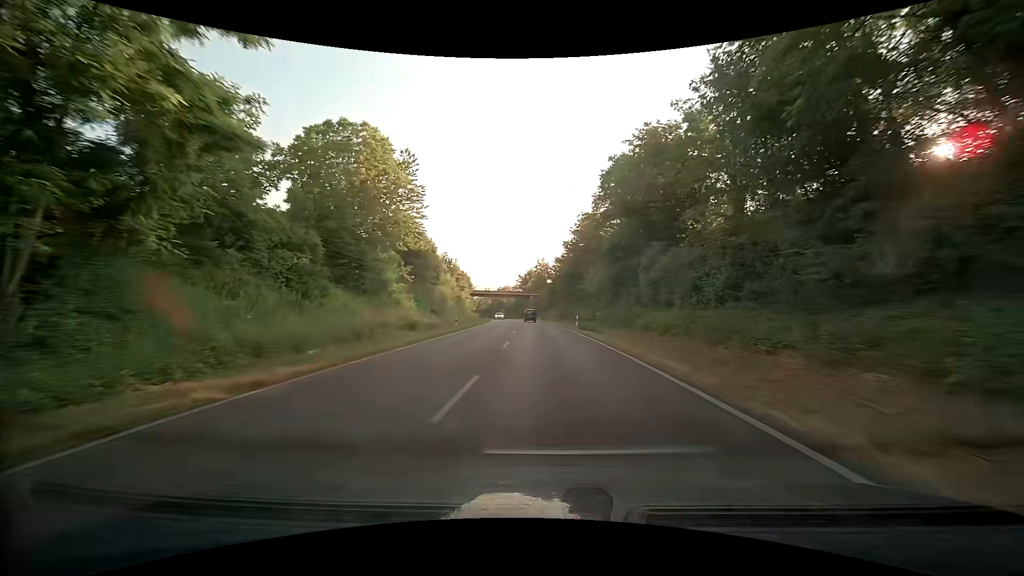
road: primary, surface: asphalt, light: Day
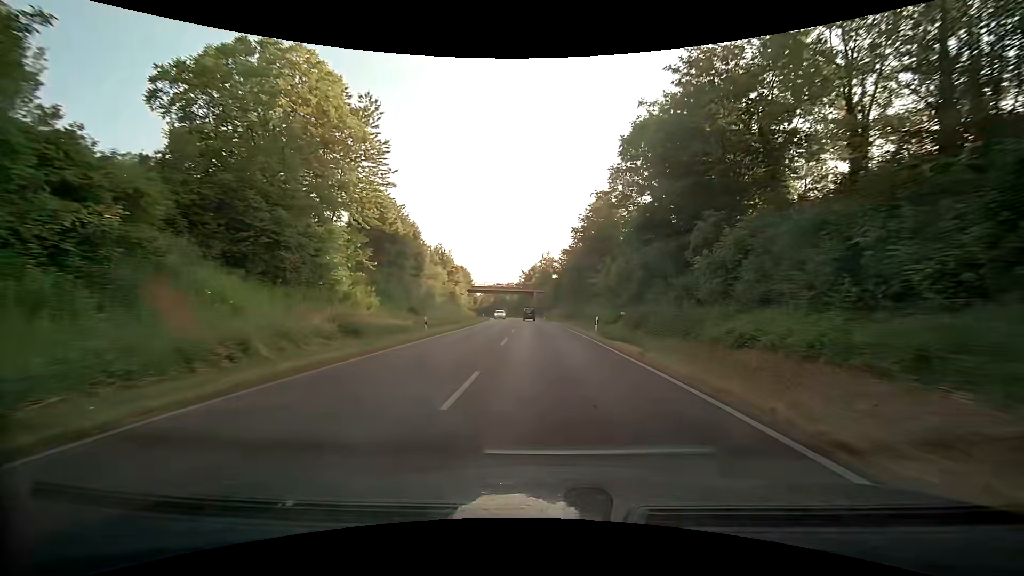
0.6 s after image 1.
(0.0, +11.5) m; 0°
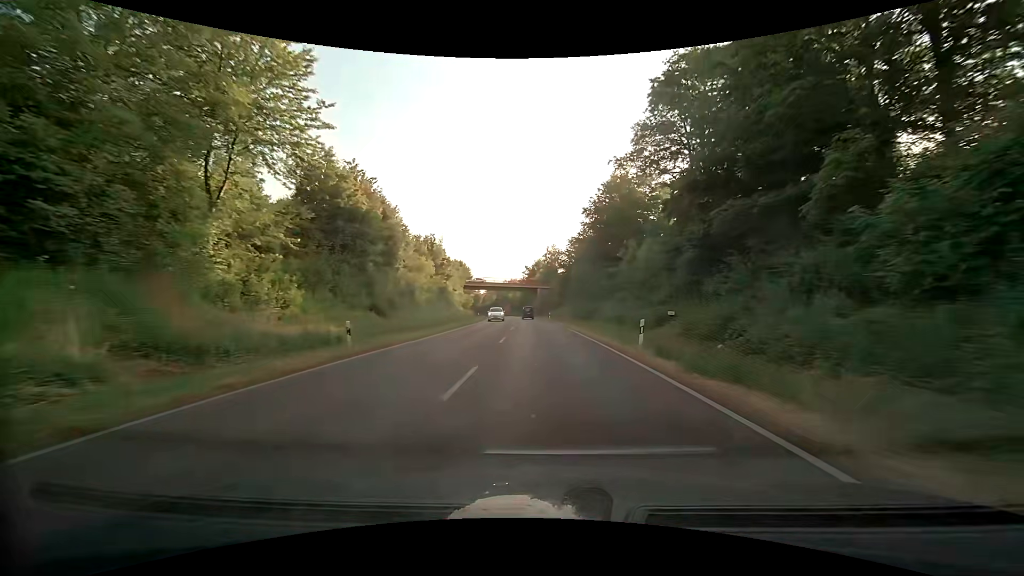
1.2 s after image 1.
(-0.1, +11.6) m; -1°
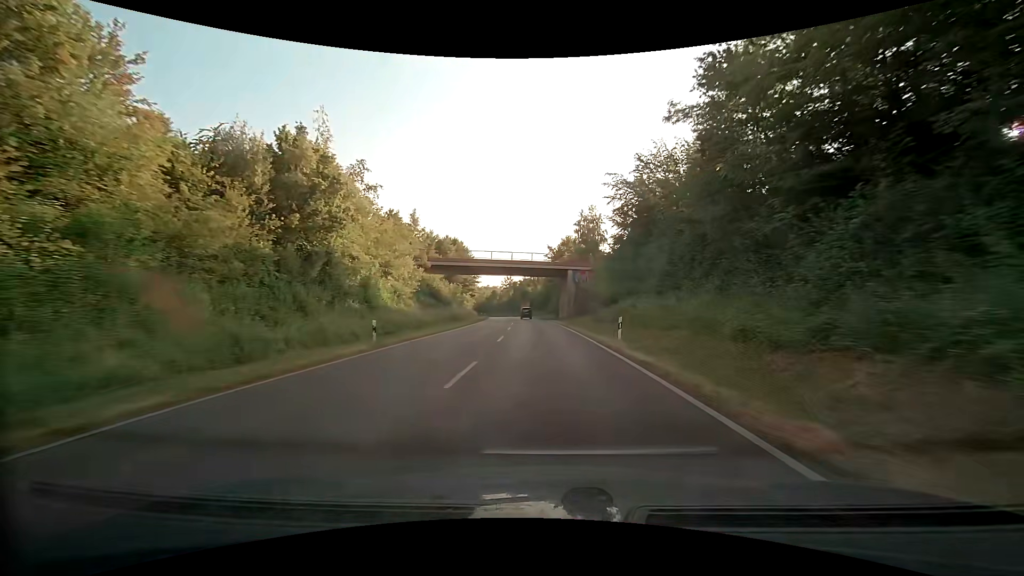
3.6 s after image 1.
(-1.1, +47.1) m; -3°
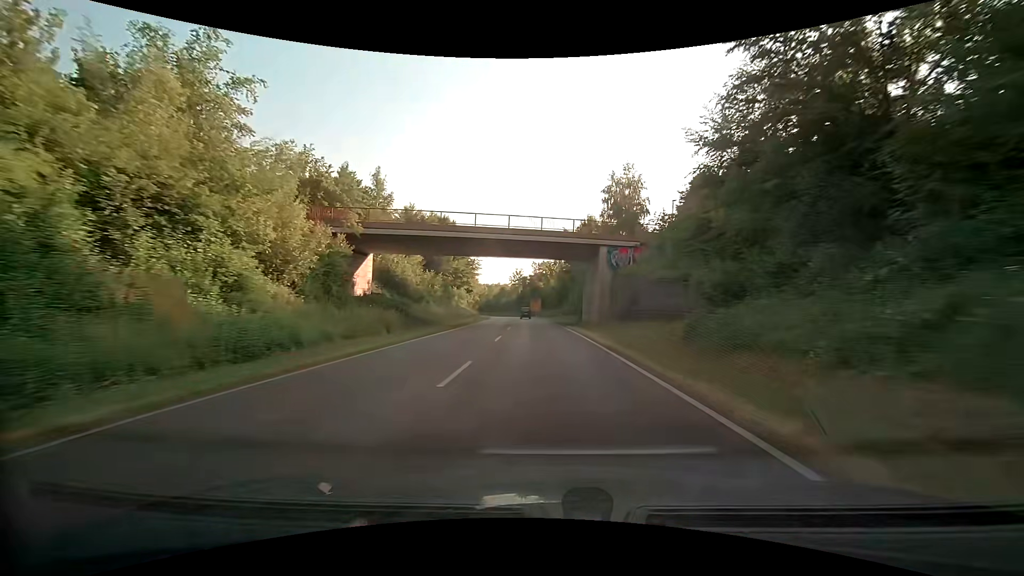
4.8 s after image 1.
(-0.3, +23.9) m; -2°
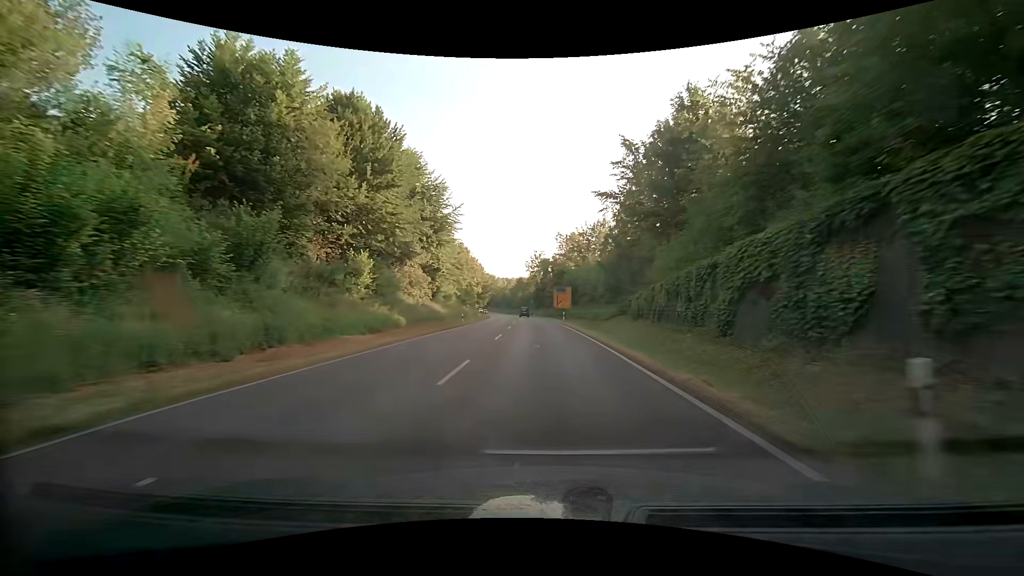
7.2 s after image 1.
(-1.1, +48.3) m; -5°
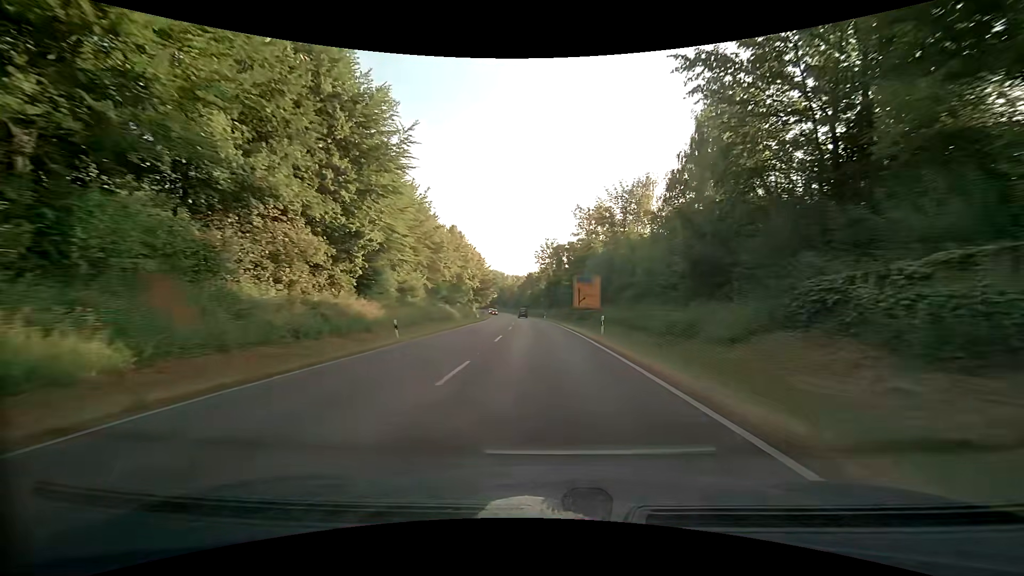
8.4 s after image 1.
(+0.4, +24.4) m; +1°
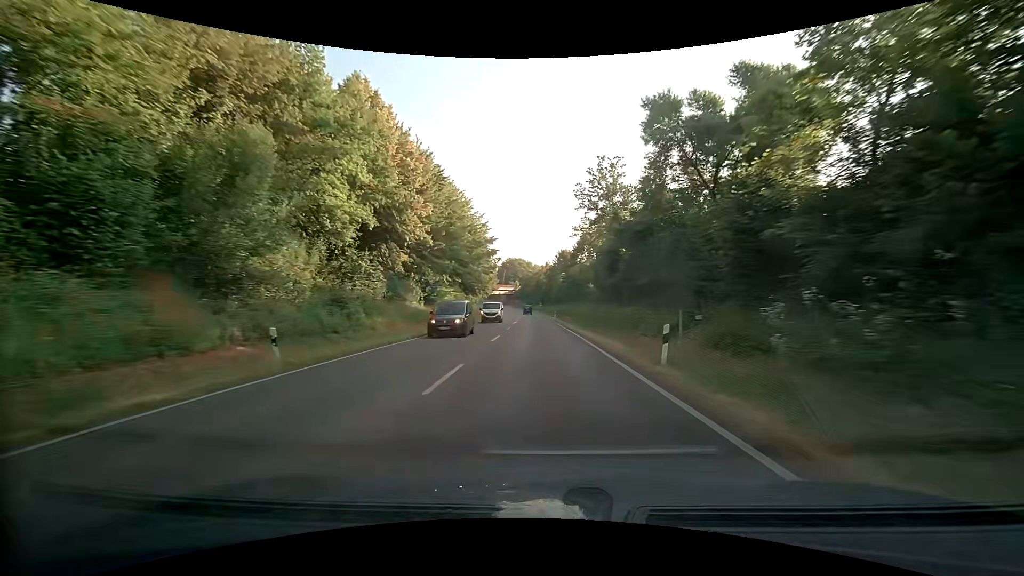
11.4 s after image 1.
(-1.9, +61.3) m; -4°
(0, +10) (0, +20) (0, +30) (-1, +40) (-1, +50) (-1, +60) (-2, +70) (-2, +80) (-3, +90) (-3, +100) m
